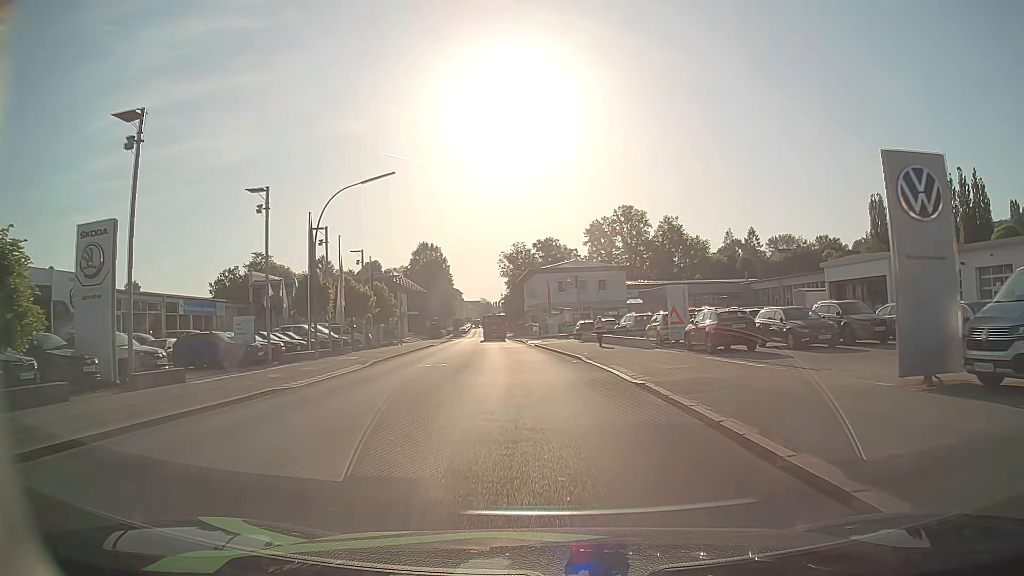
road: tertiary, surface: asphalt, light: Day
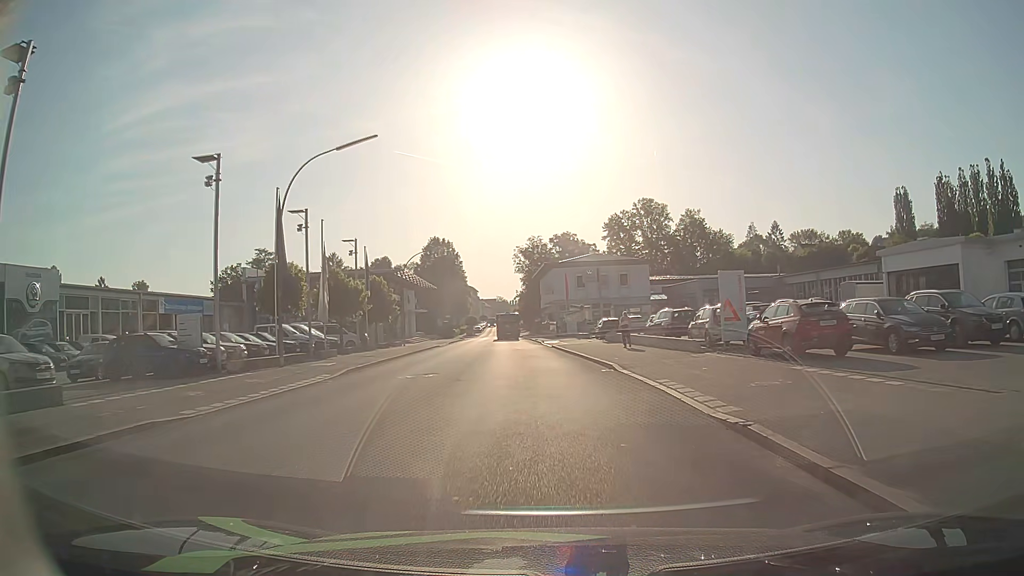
(-0.2, +6.4) m; -2°
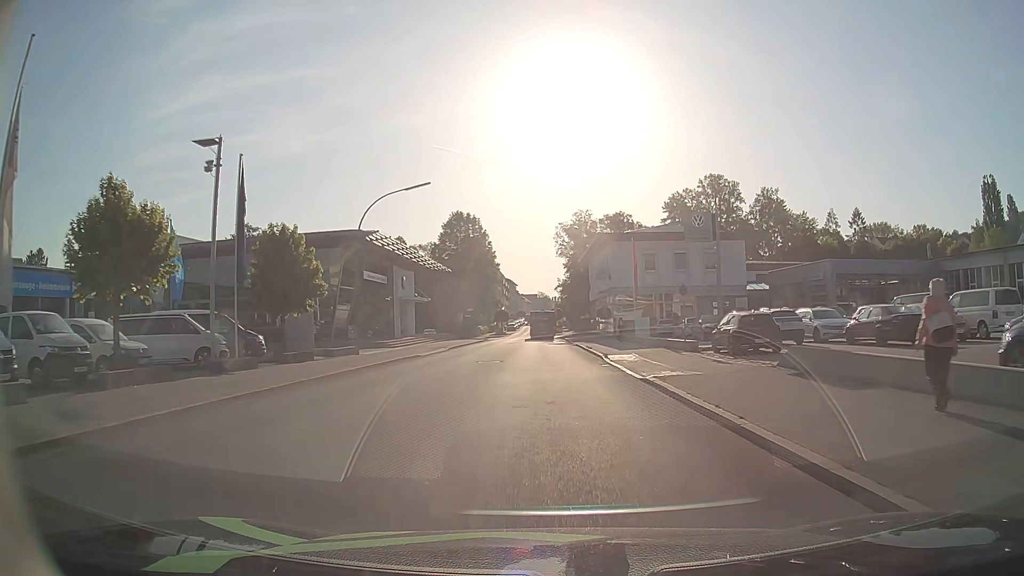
(-1.0, +26.1) m; -4°
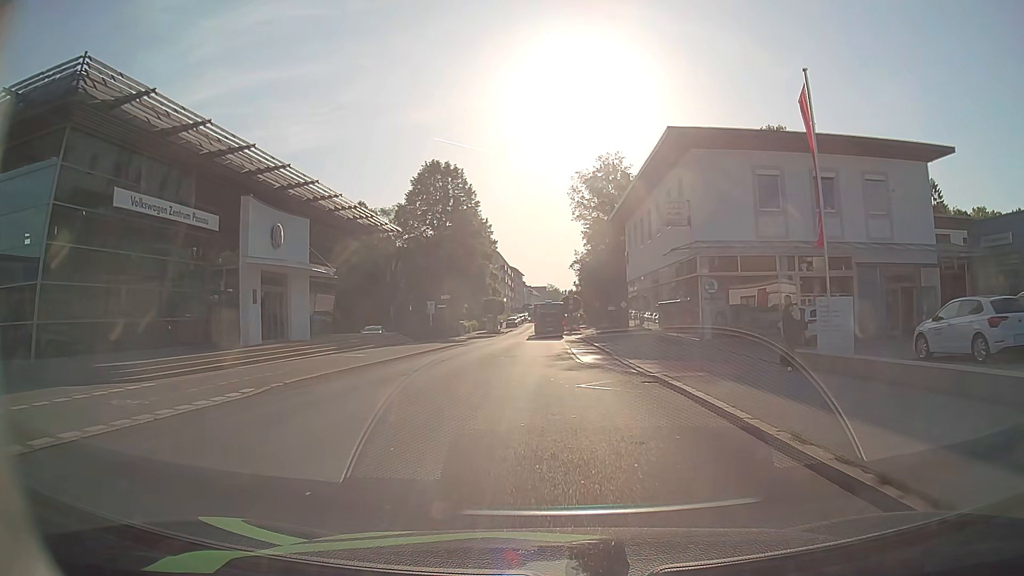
(-0.1, +30.9) m; -1°
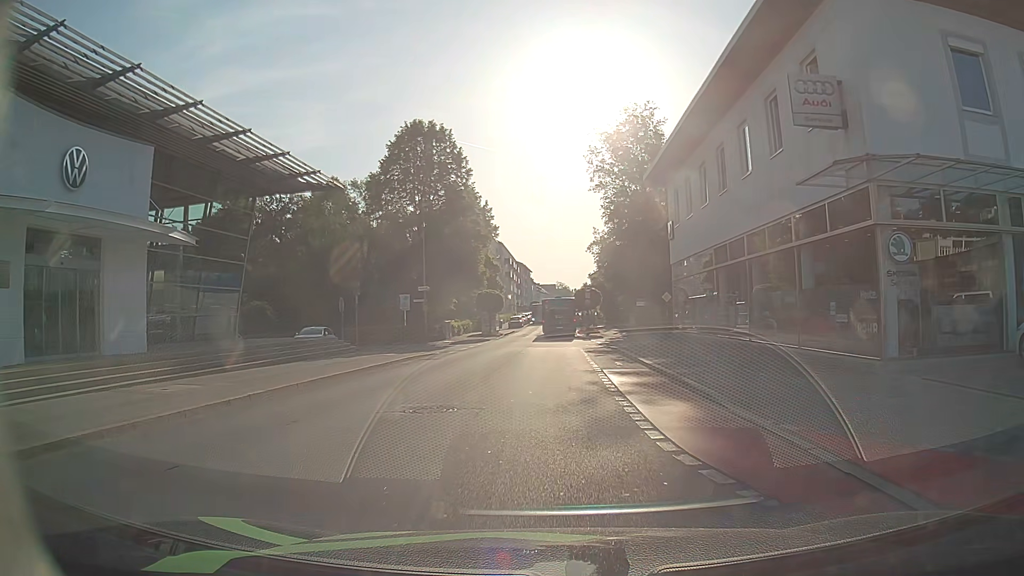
(0.0, +15.4) m; 0°
